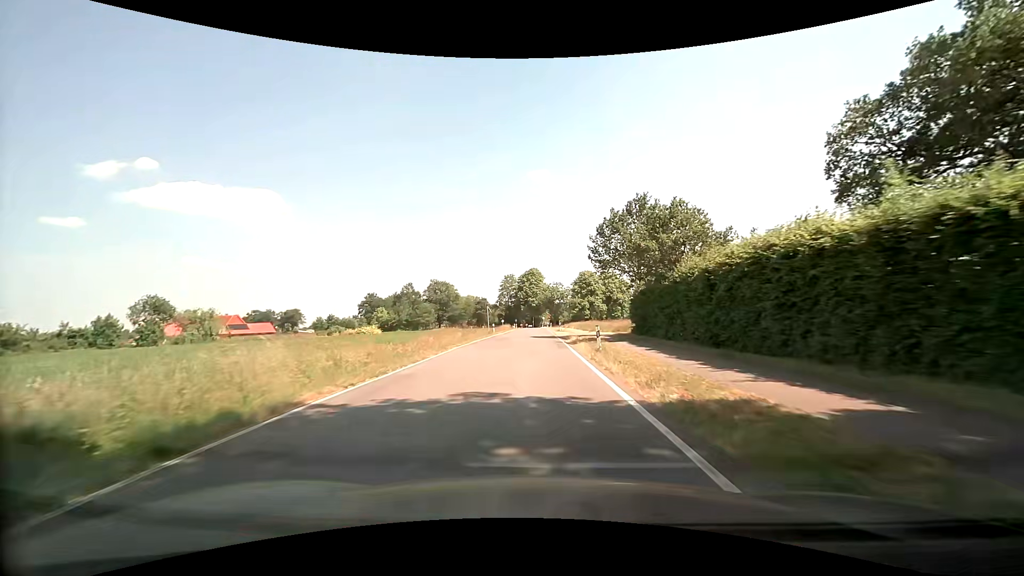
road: tertiary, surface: asphalt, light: Day
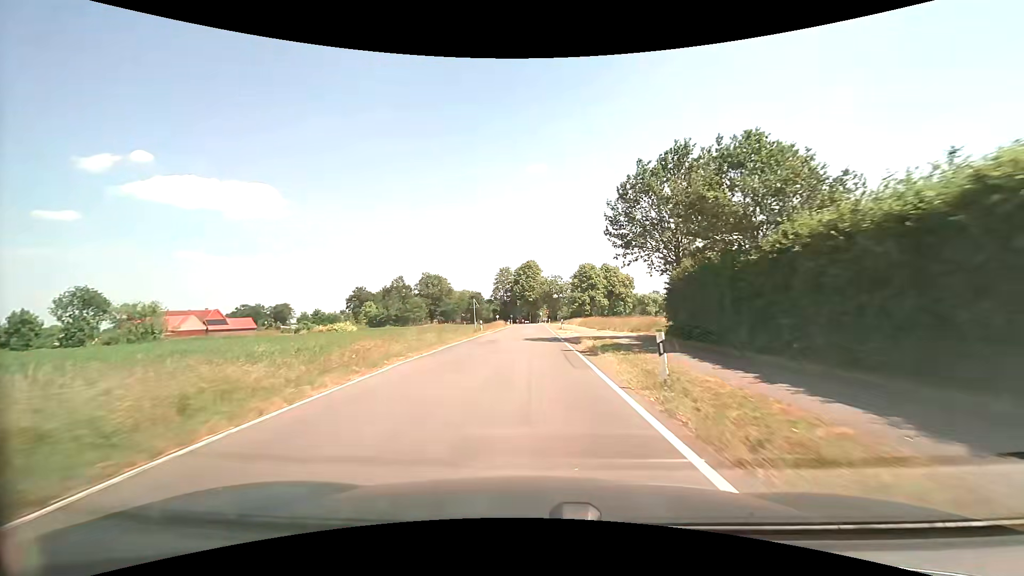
(-0.1, +9.8) m; 0°
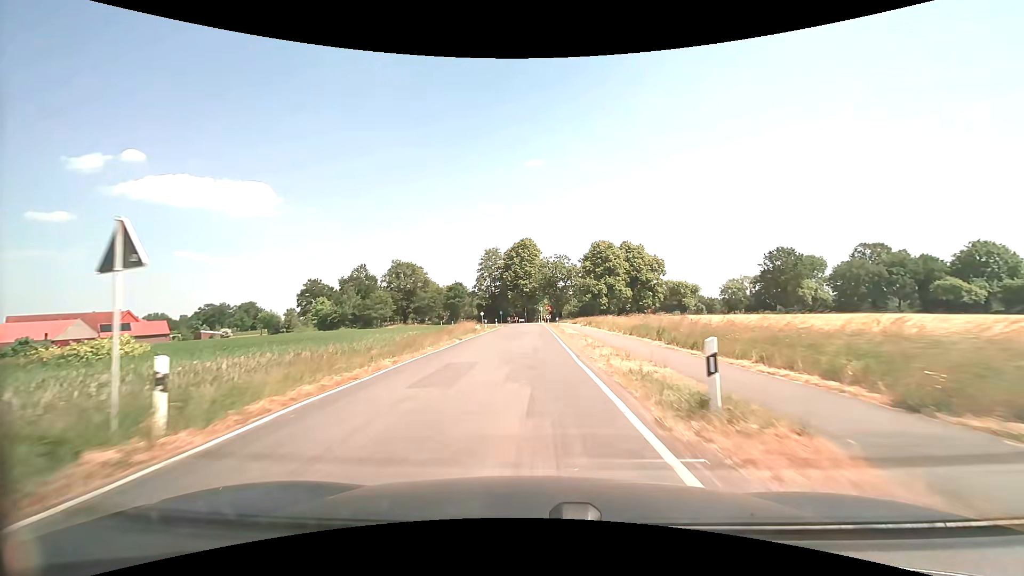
(+0.2, +38.2) m; 0°
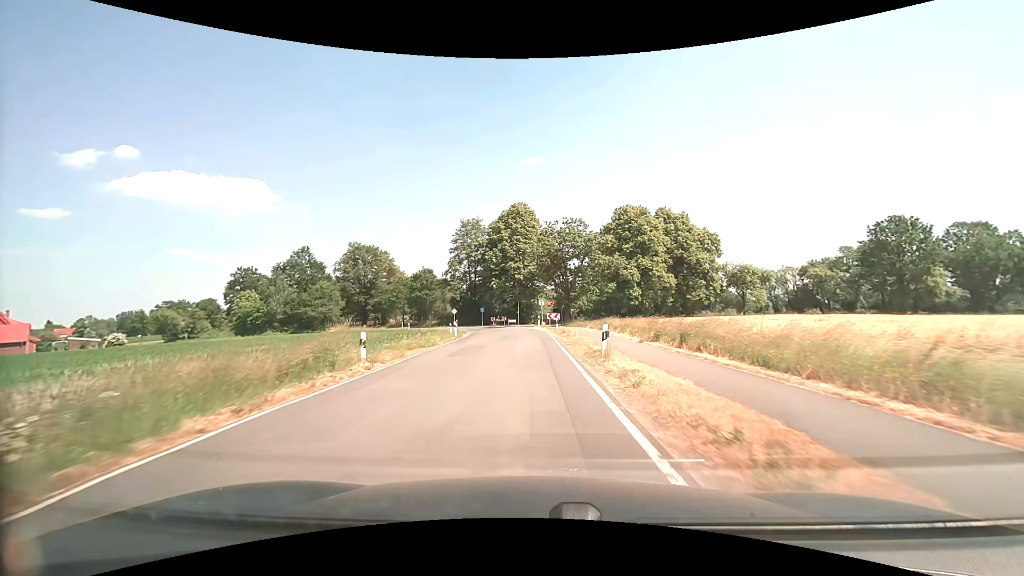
(0.0, +34.9) m; 0°
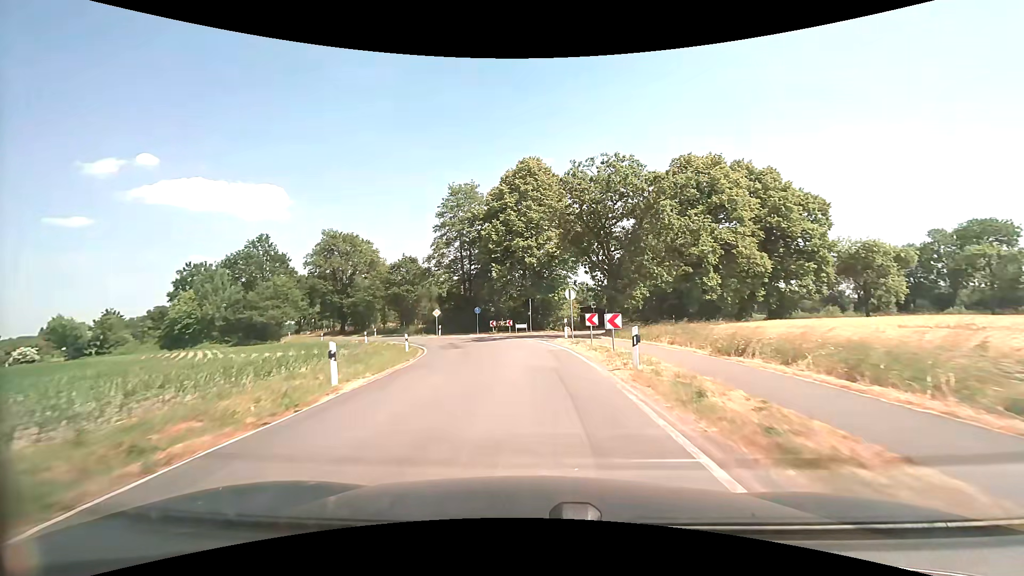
(-0.4, +24.0) m; -2°
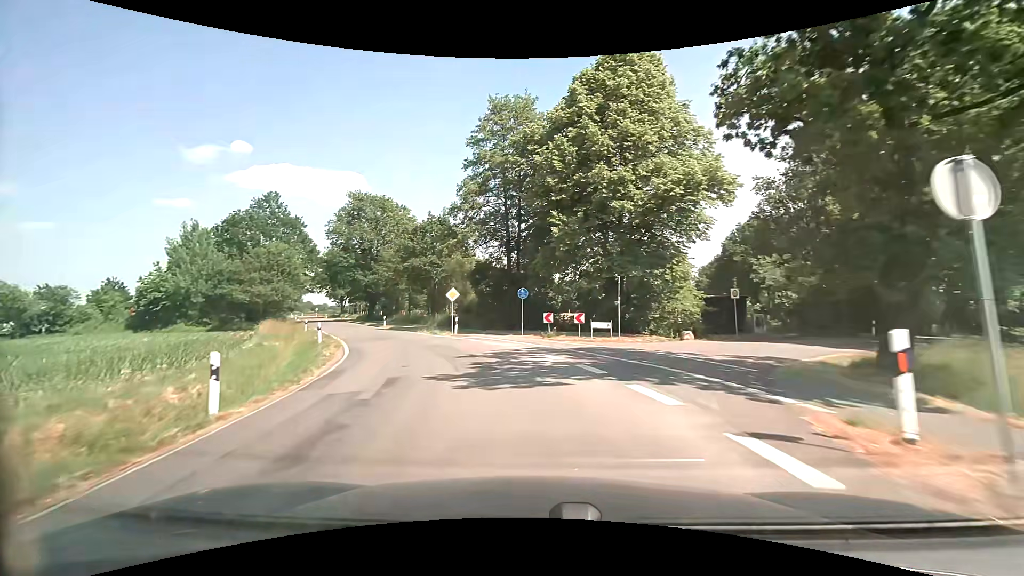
(-1.0, +22.1) m; -7°
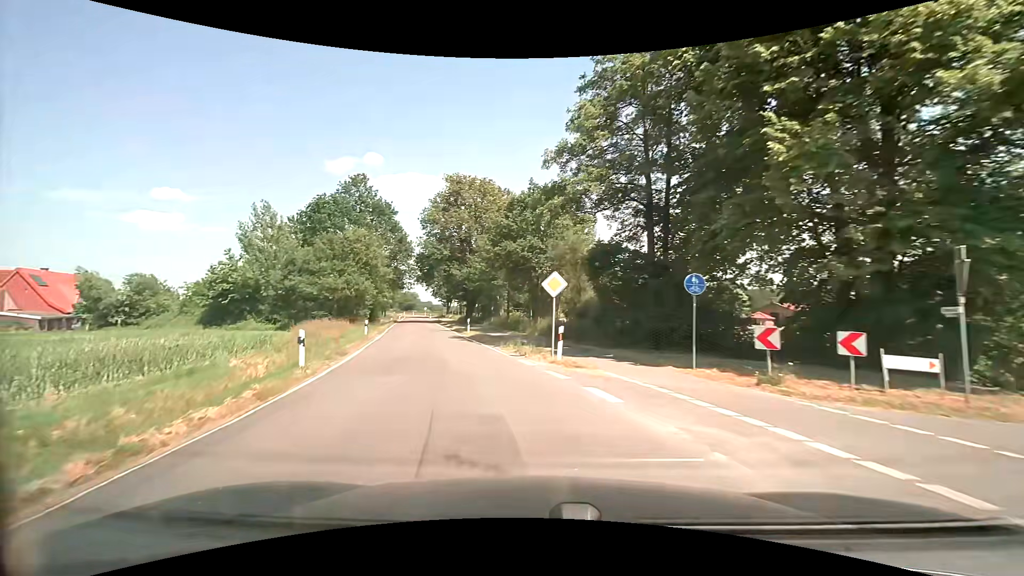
(-1.4, +13.9) m; -12°
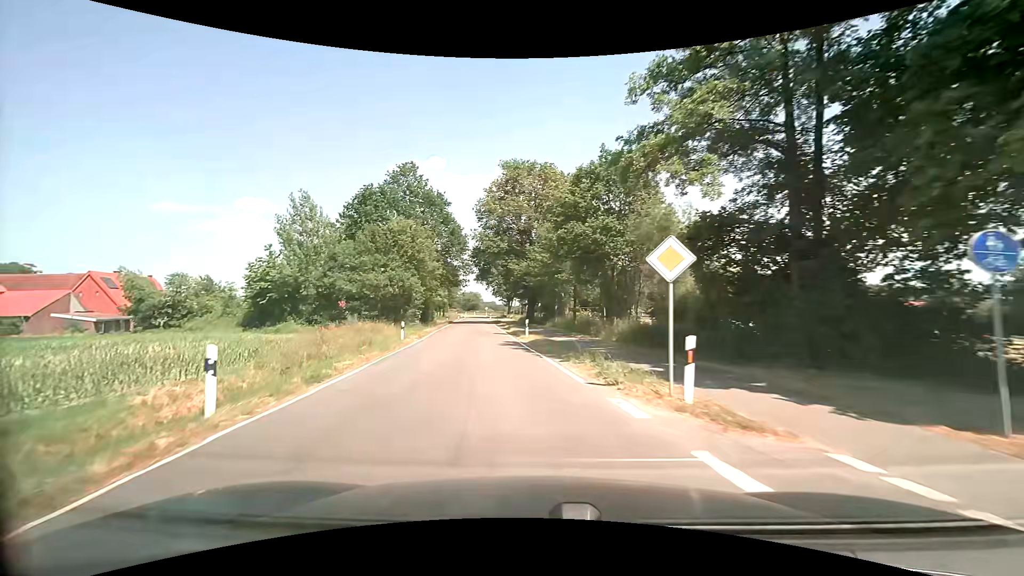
(-0.5, +6.9) m; -9°
(0, +10) (-1, +20) (-2, +30) (-4, +40) (-5, +50) (-6, +60) (-7, +70) (-8, +80) (-9, +90) (-10, +99) m
